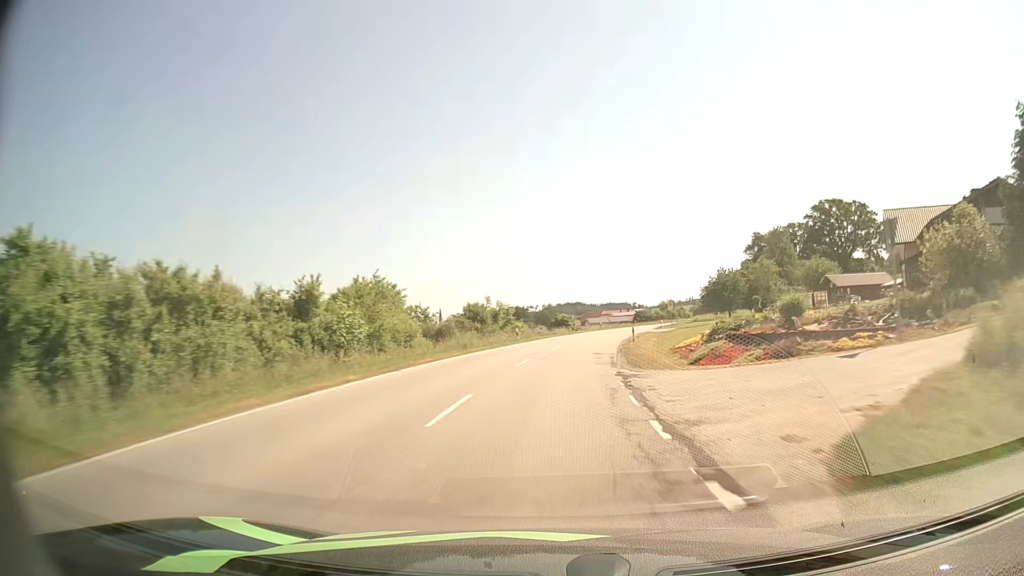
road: secondary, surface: asphalt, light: Day
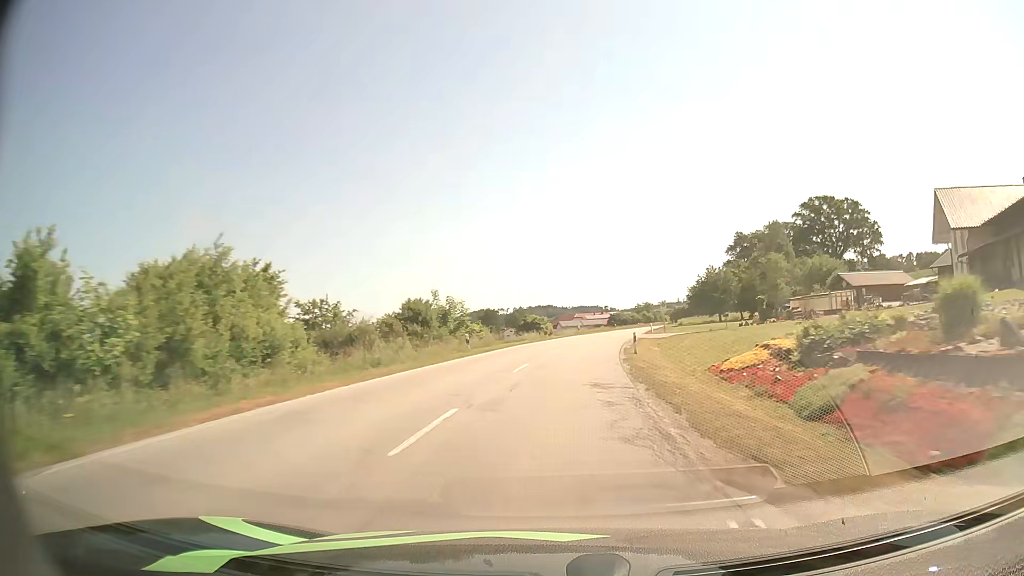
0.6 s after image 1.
(+0.3, +13.7) m; +2°
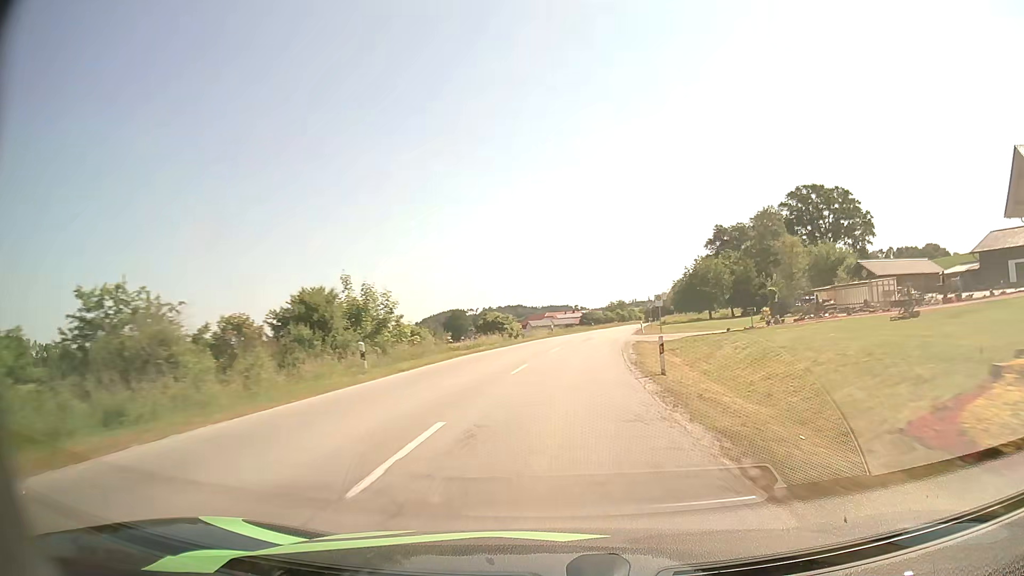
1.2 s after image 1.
(+0.3, +13.8) m; +3°
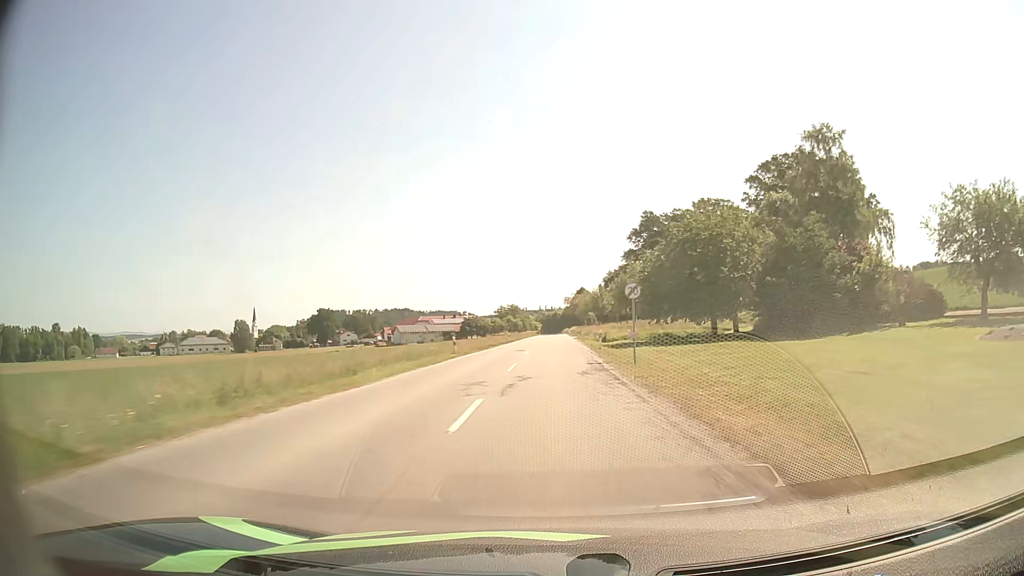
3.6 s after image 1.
(+4.9, +56.7) m; +9°
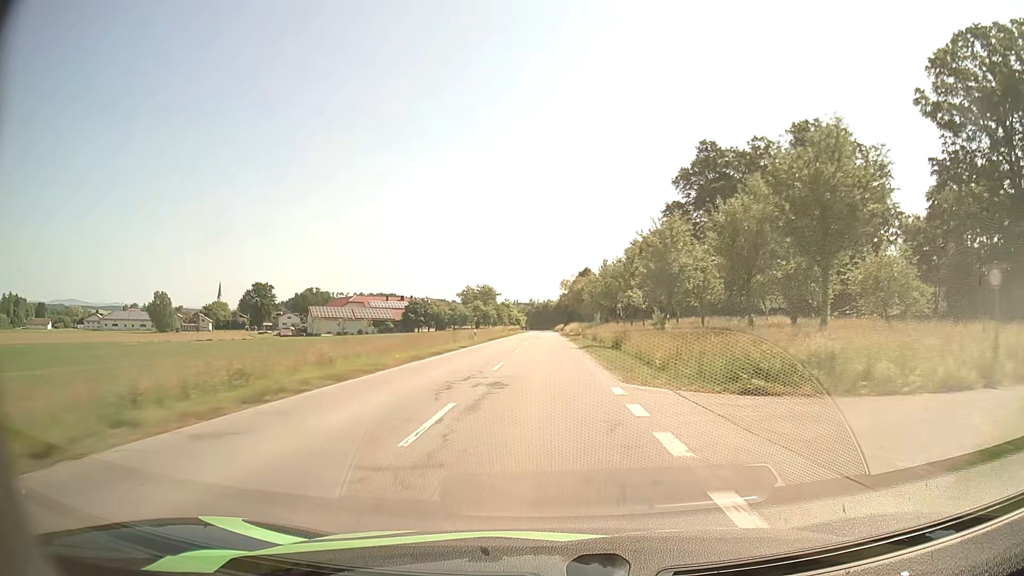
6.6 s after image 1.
(+1.3, +73.3) m; +1°
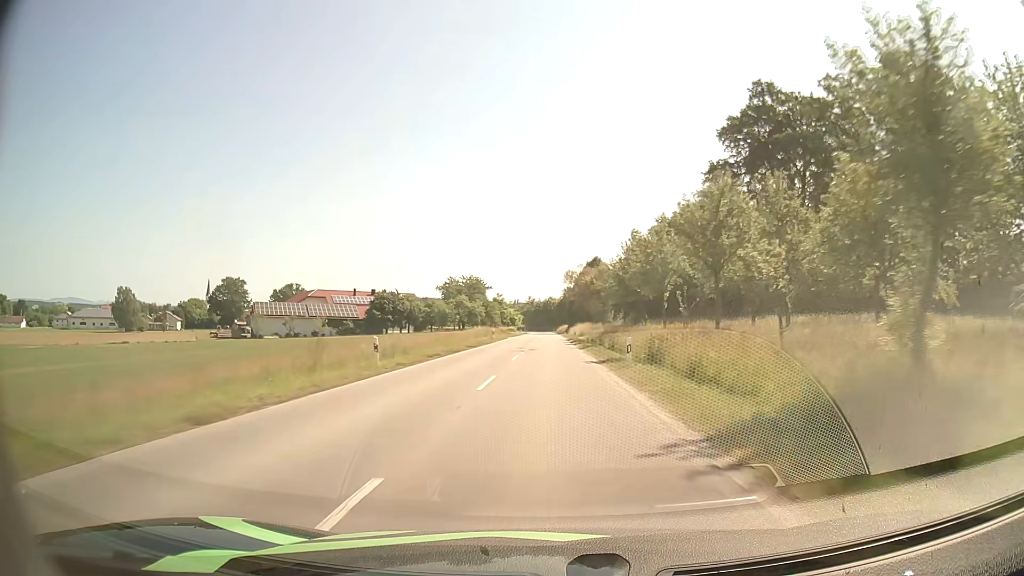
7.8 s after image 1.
(0.0, +29.6) m; 0°
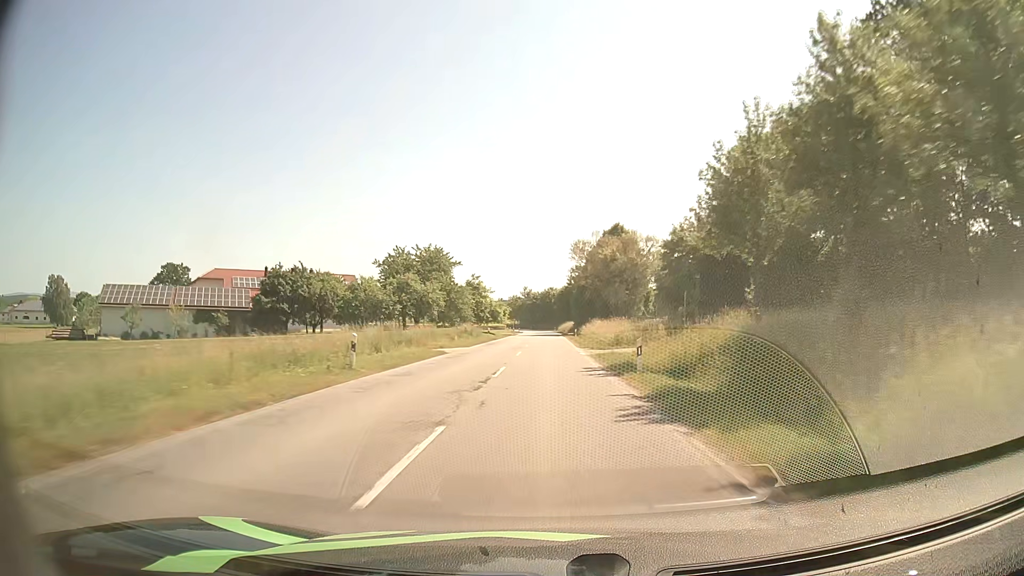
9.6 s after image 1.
(+0.3, +45.0) m; 0°
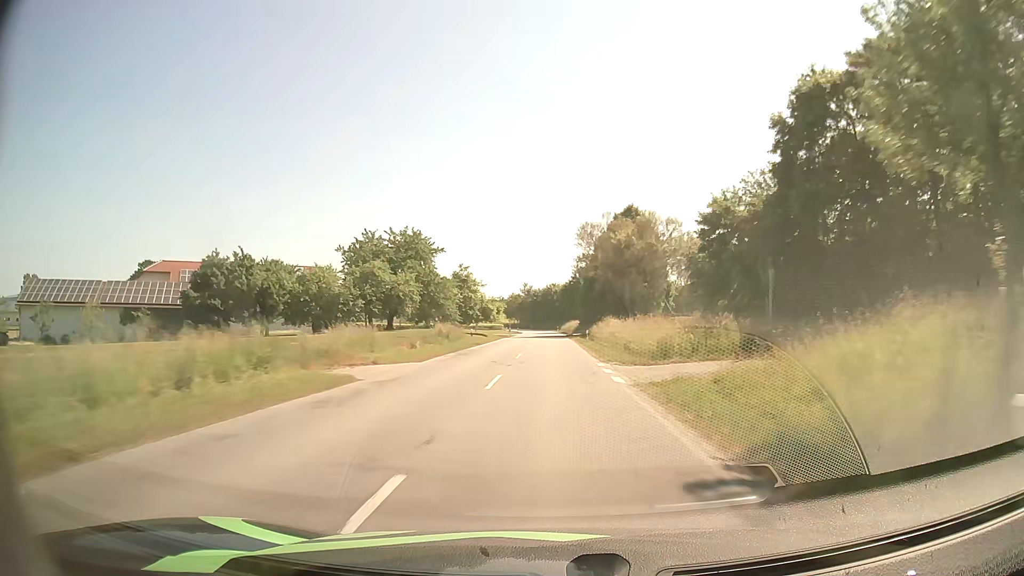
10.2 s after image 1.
(0.0, +15.0) m; 0°
(0, +10) (0, +20) (0, +30) (0, +40) (0, +50) (0, +60) (0, +70) (0, +80) (0, +90) (0, +100) m
